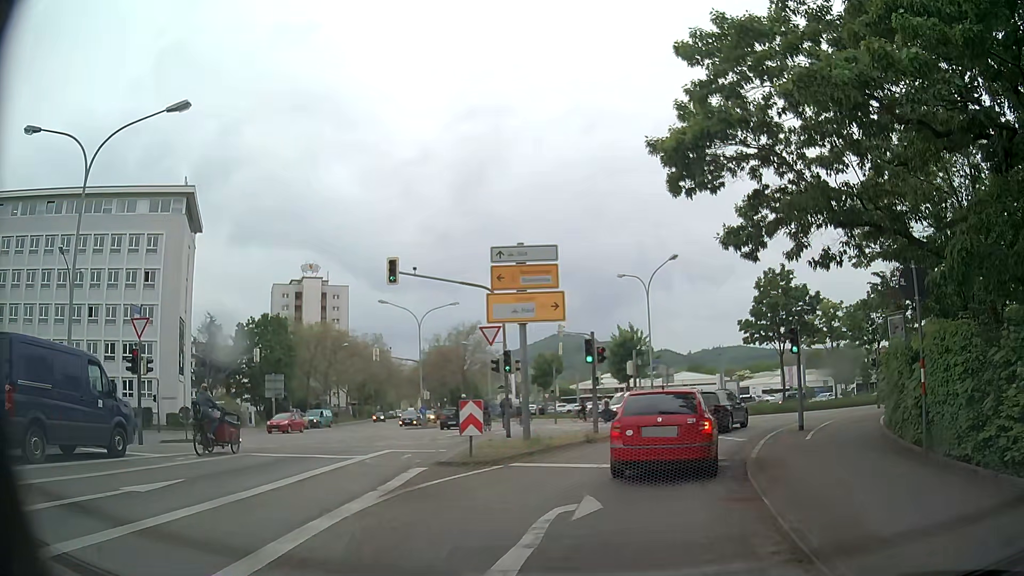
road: secondary_link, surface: asphalt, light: Day
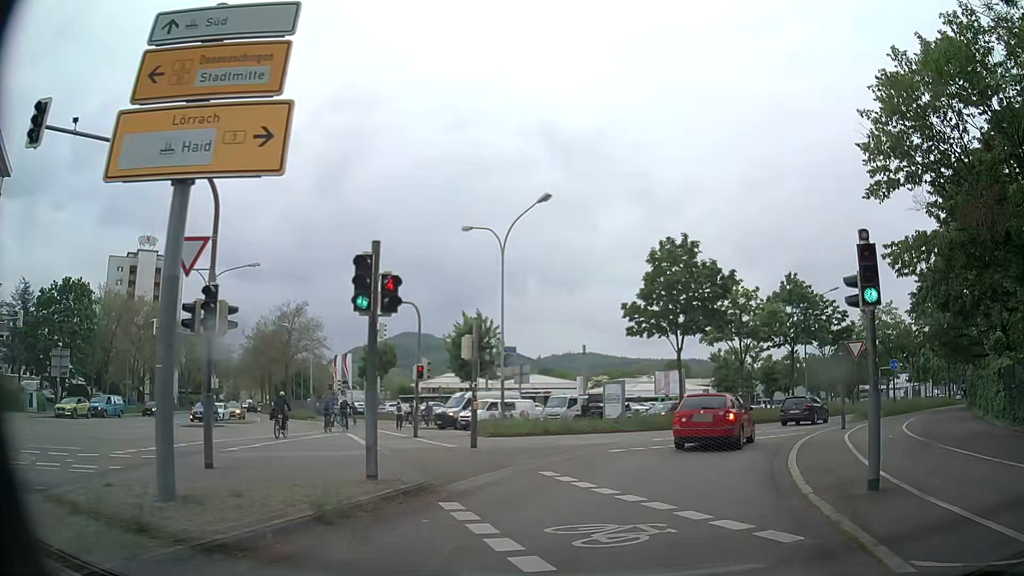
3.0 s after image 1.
(+1.1, +13.3) m; +13°
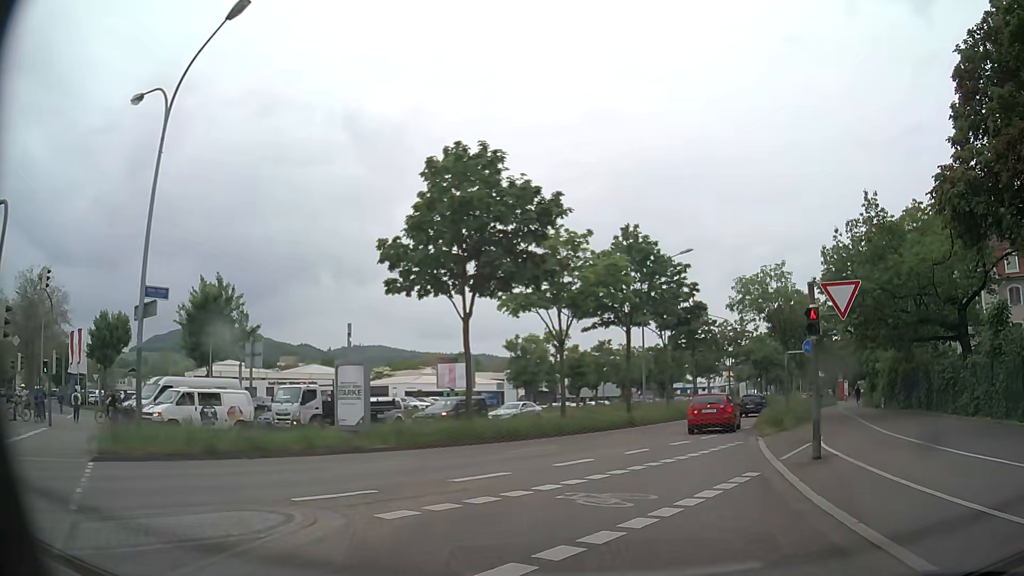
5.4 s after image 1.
(+1.9, +14.4) m; +17°
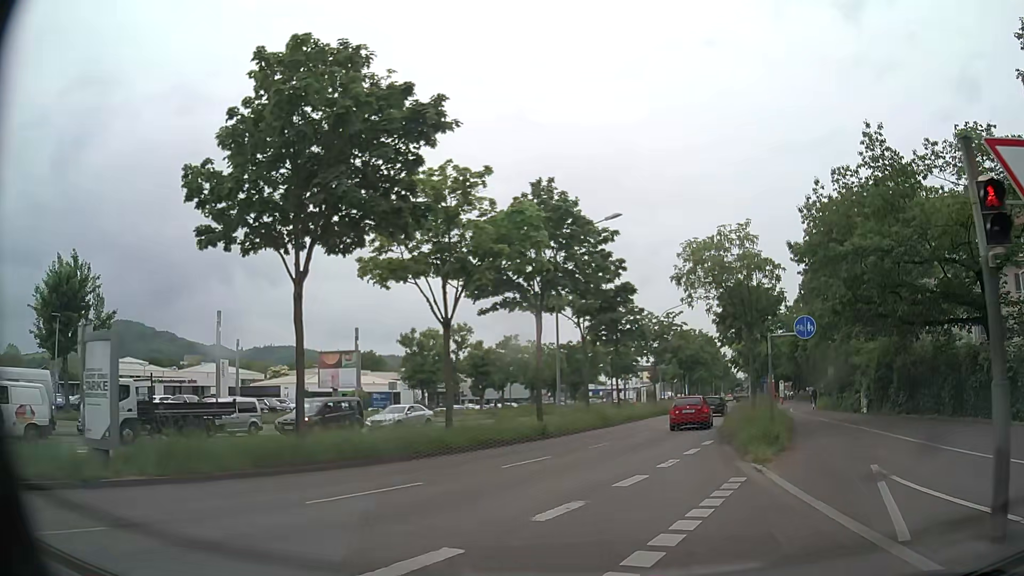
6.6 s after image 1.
(+0.6, +8.3) m; +7°
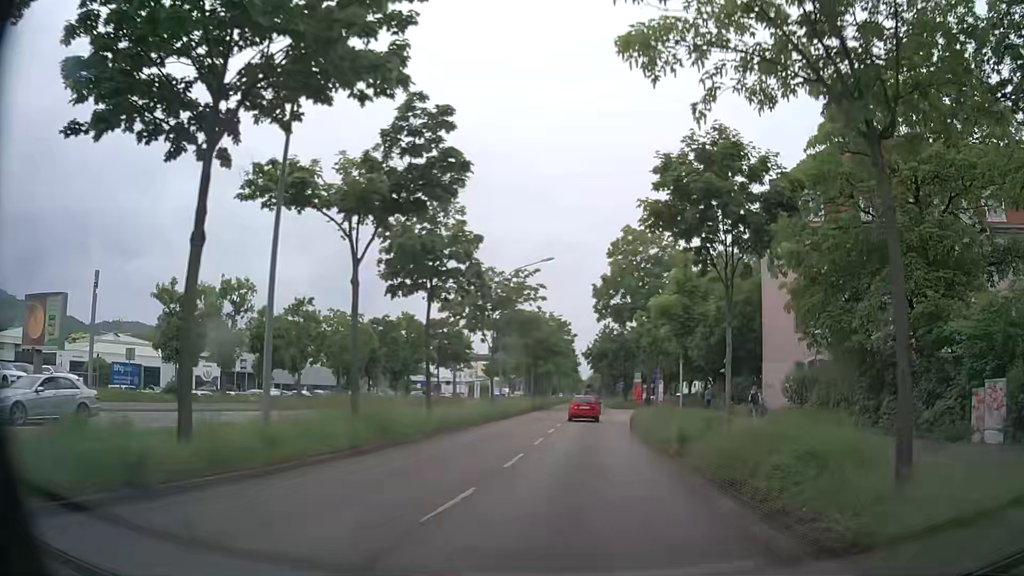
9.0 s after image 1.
(+2.4, +18.6) m; +15°
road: primary
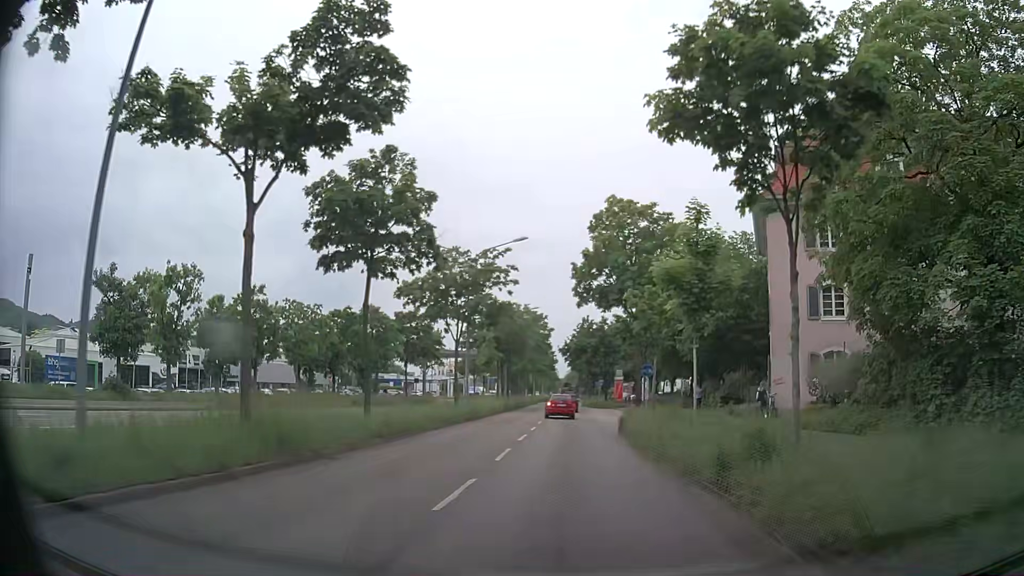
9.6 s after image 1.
(+0.1, +5.2) m; +1°
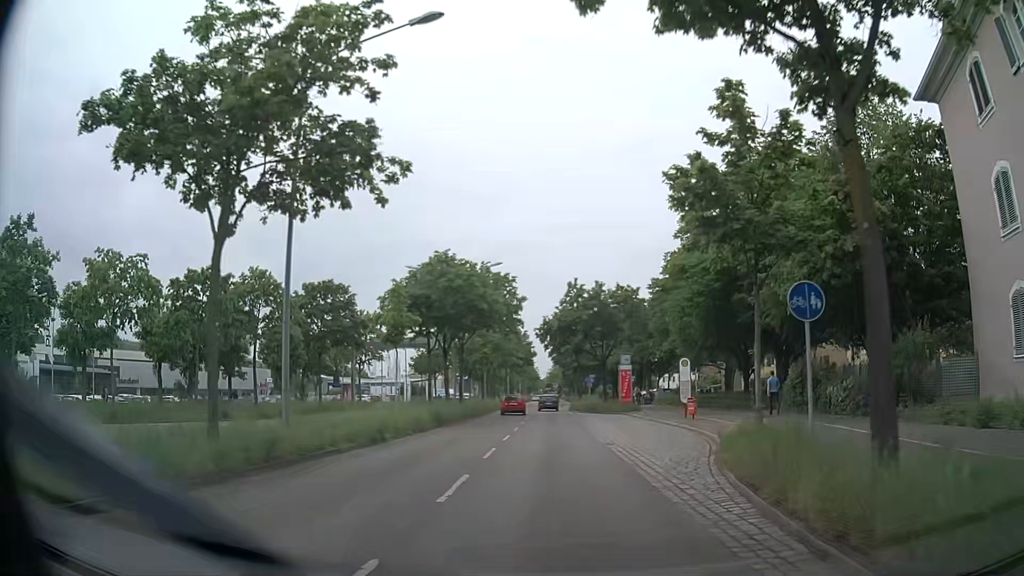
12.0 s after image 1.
(+0.5, +23.6) m; +2°
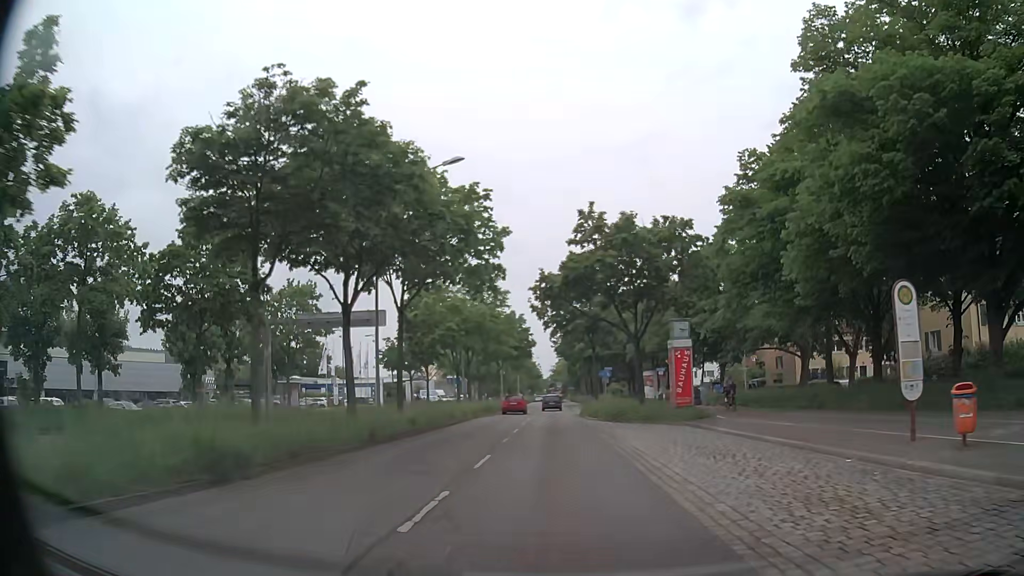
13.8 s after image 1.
(-0.1, +20.2) m; 0°
(0, +10) (0, +20) (0, +30) (0, +40) (0, +50) (0, +60) (0, +70) (0, +80) (0, +90) (0, +100) m
